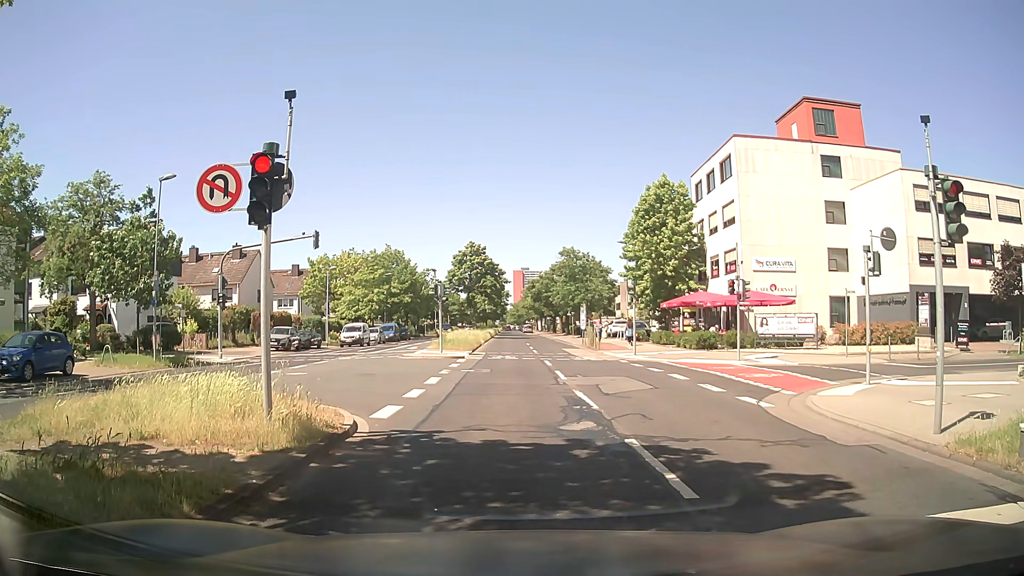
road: secondary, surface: asphalt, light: Day
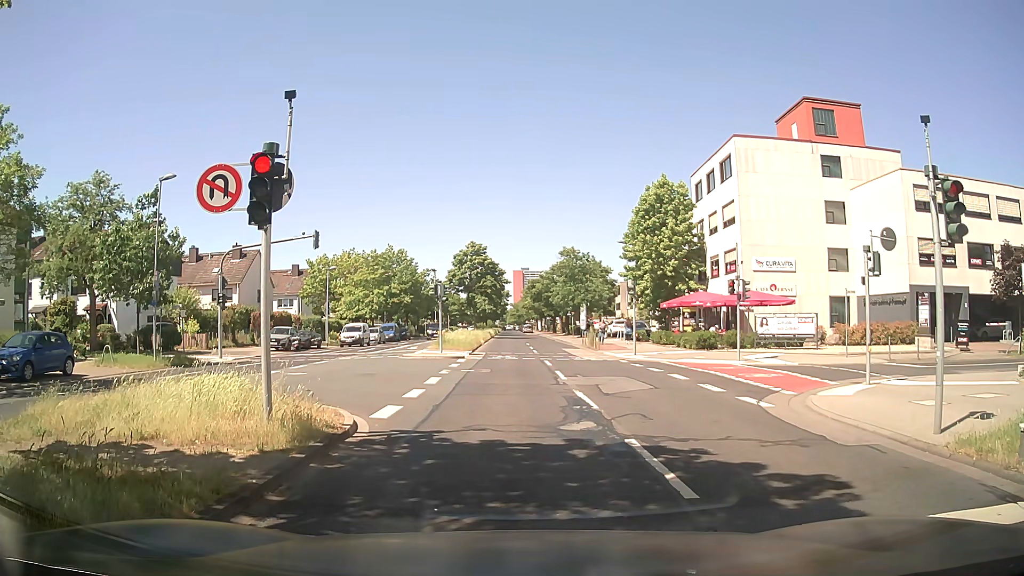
(0.0, 0.0) m; 0°
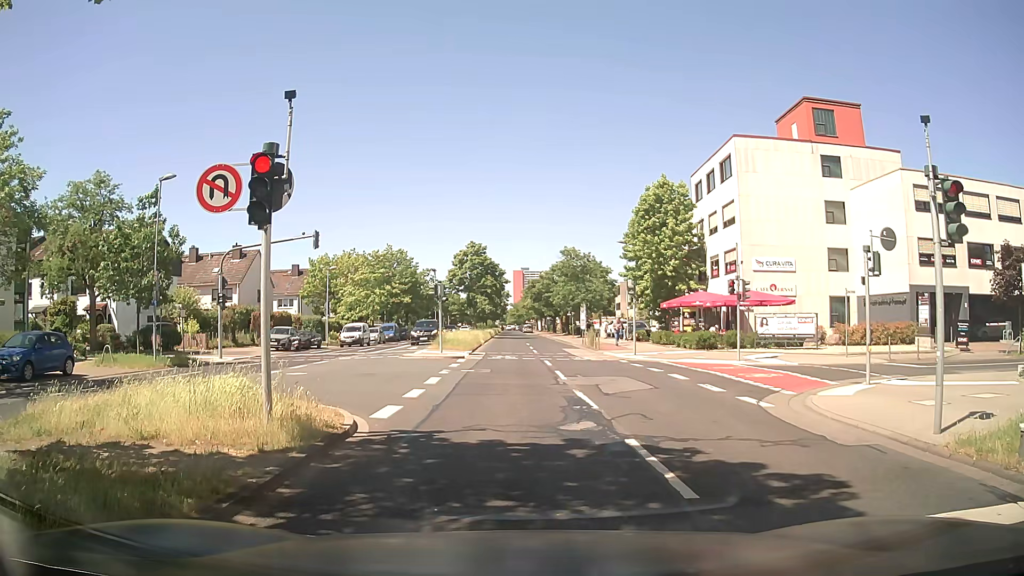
(0.0, 0.0) m; 0°
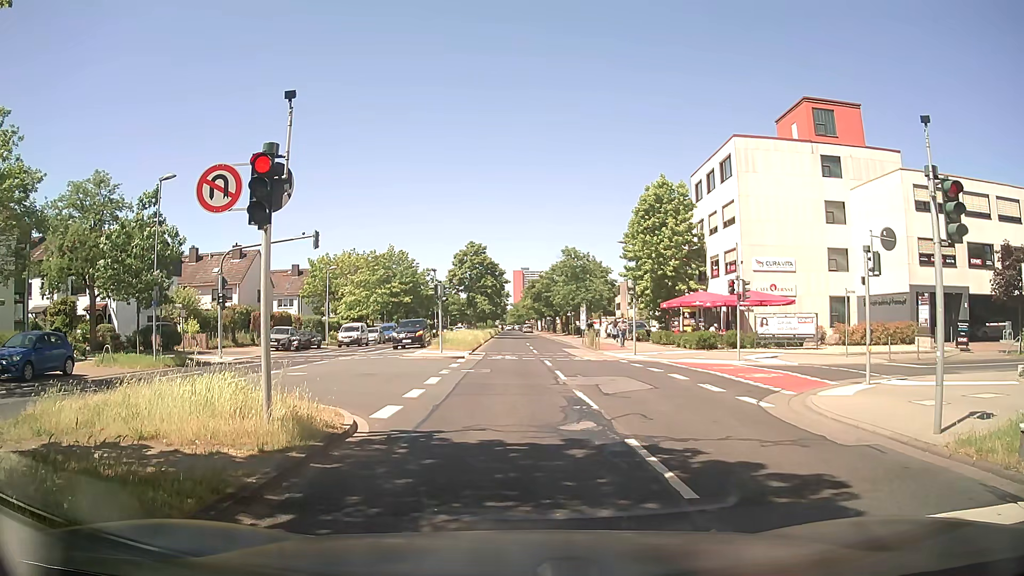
(0.0, 0.0) m; 0°
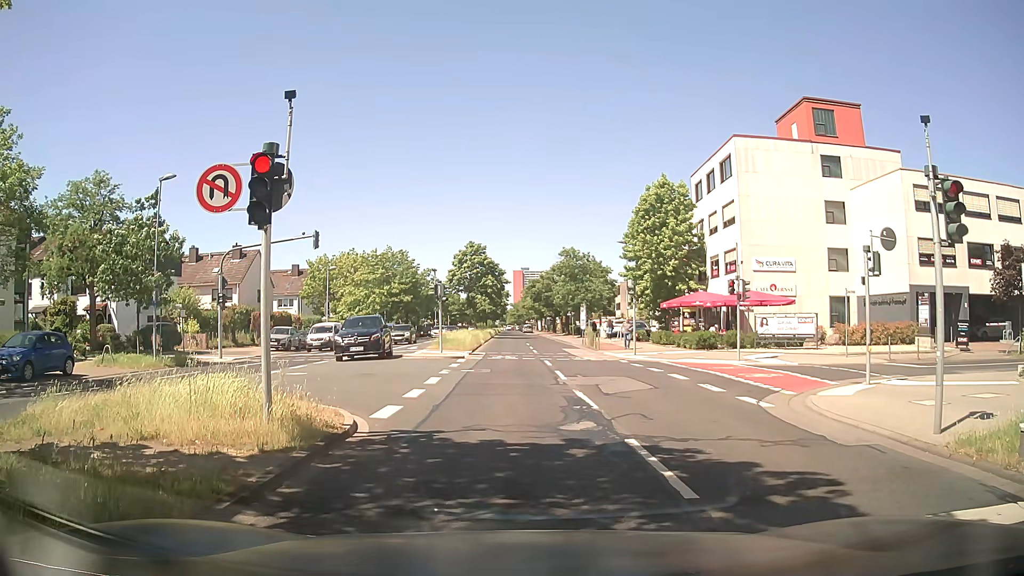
(0.0, 0.0) m; 0°
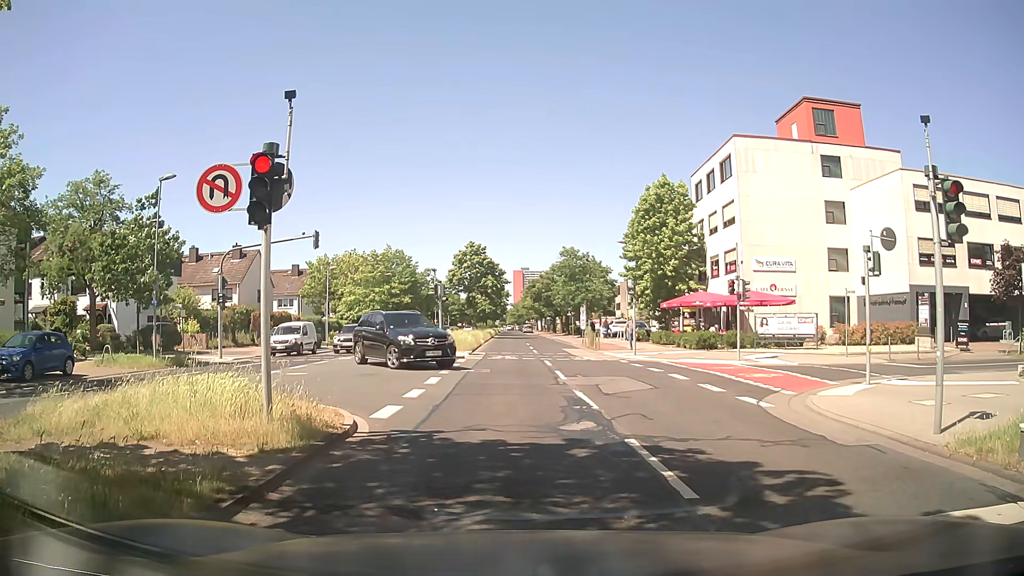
(0.0, 0.0) m; 0°
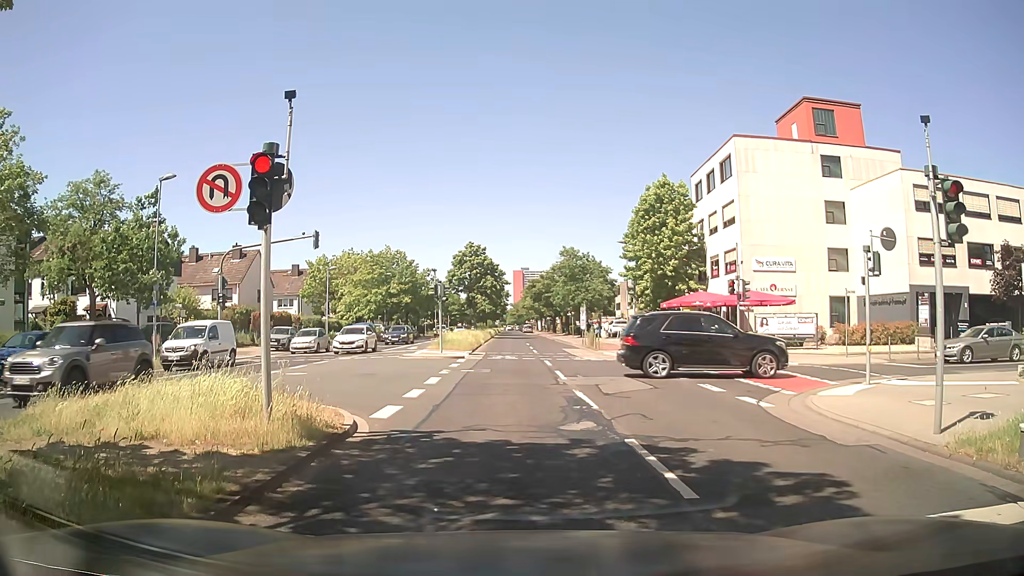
(0.0, 0.0) m; 0°
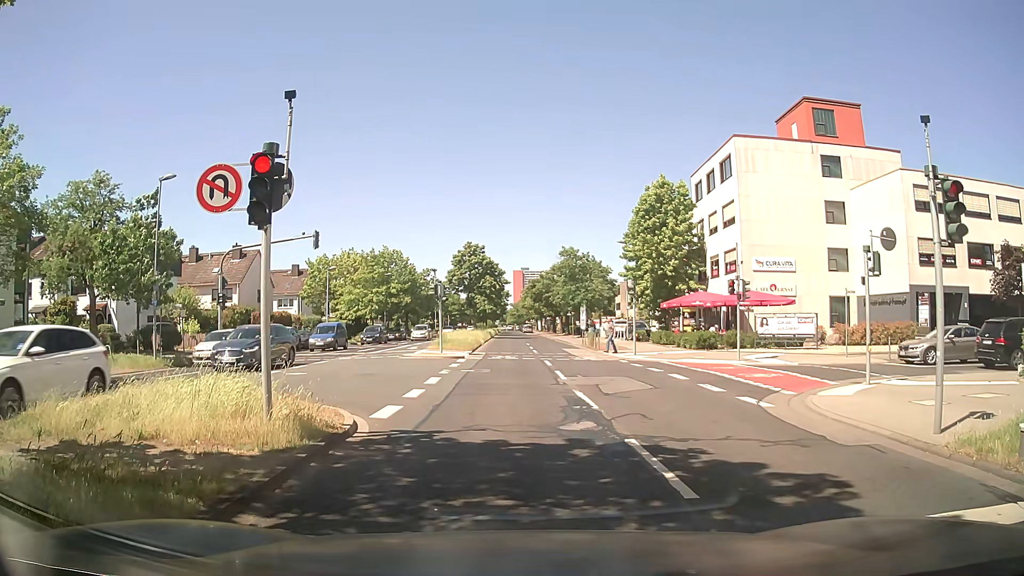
(0.0, 0.0) m; 0°
